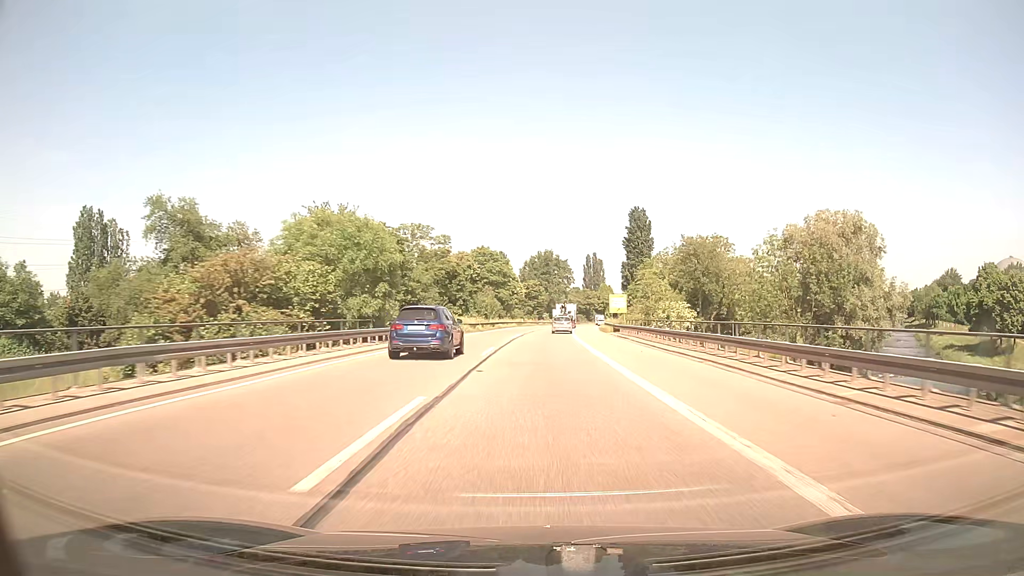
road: trunk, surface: asphalt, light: Day
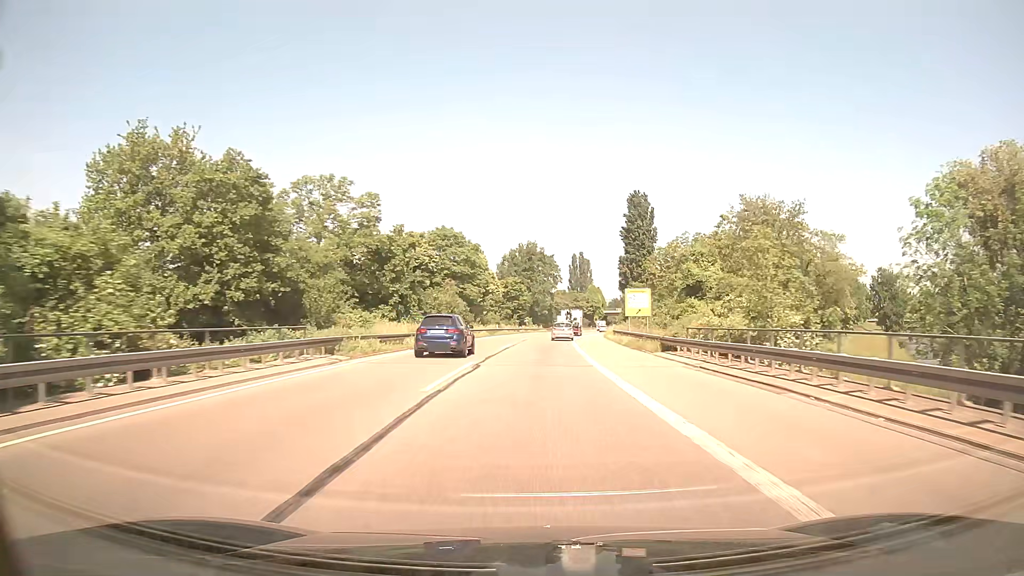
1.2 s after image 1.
(+0.4, +28.1) m; +1°
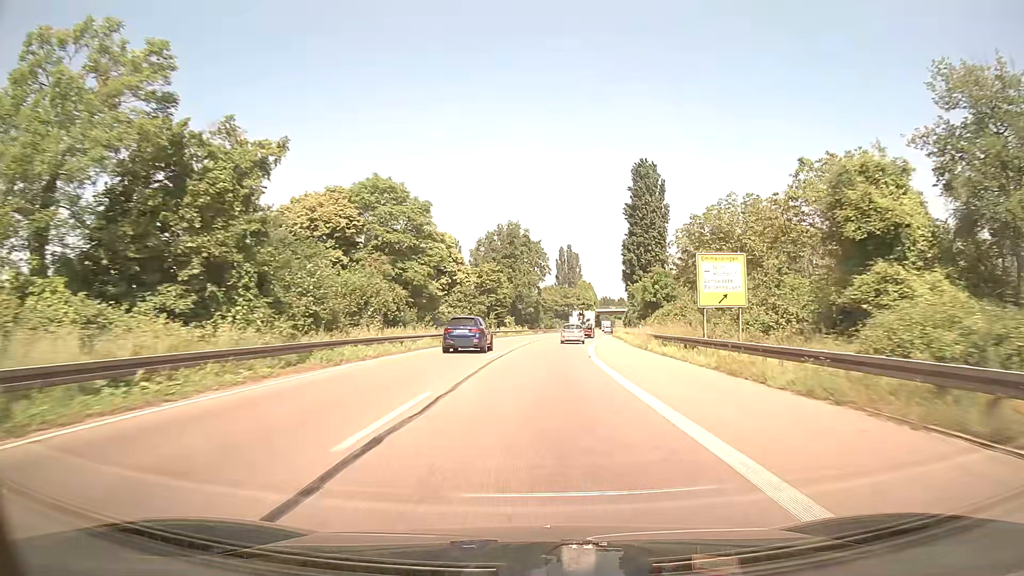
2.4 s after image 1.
(+0.3, +28.4) m; +1°
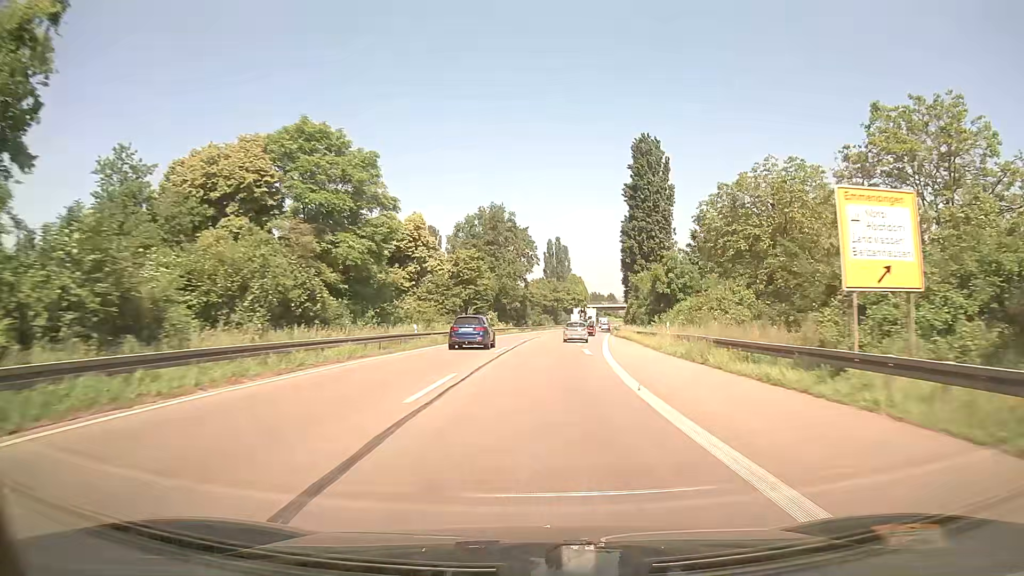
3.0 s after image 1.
(+0.2, +14.3) m; +1°
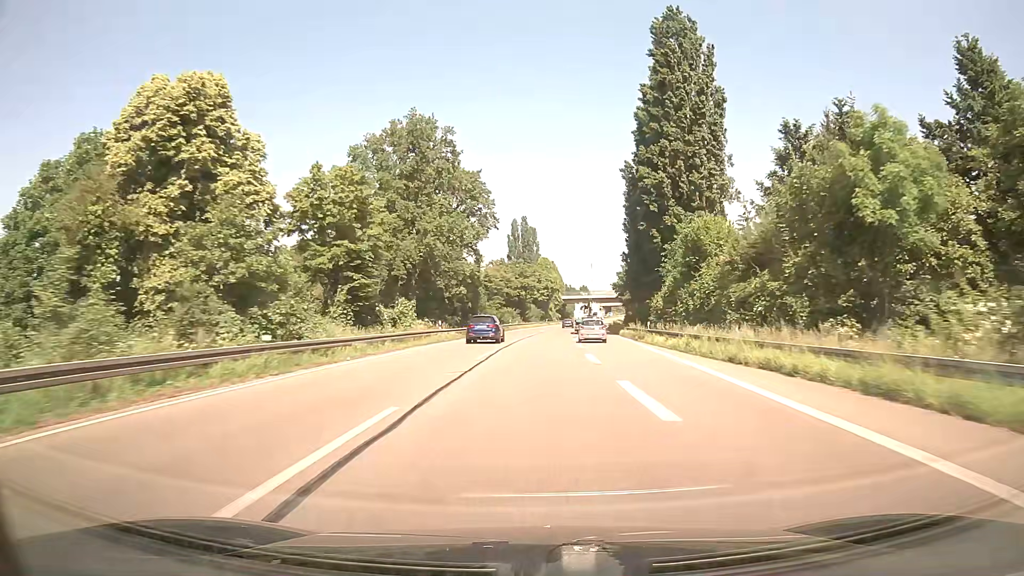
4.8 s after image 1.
(+1.2, +43.4) m; +3°
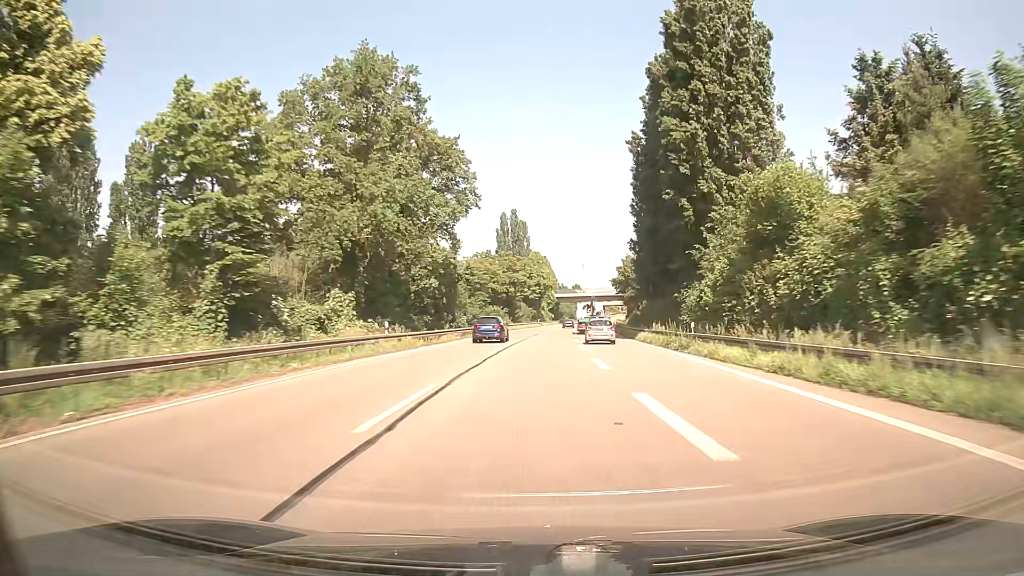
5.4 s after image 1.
(+0.1, +14.6) m; +1°
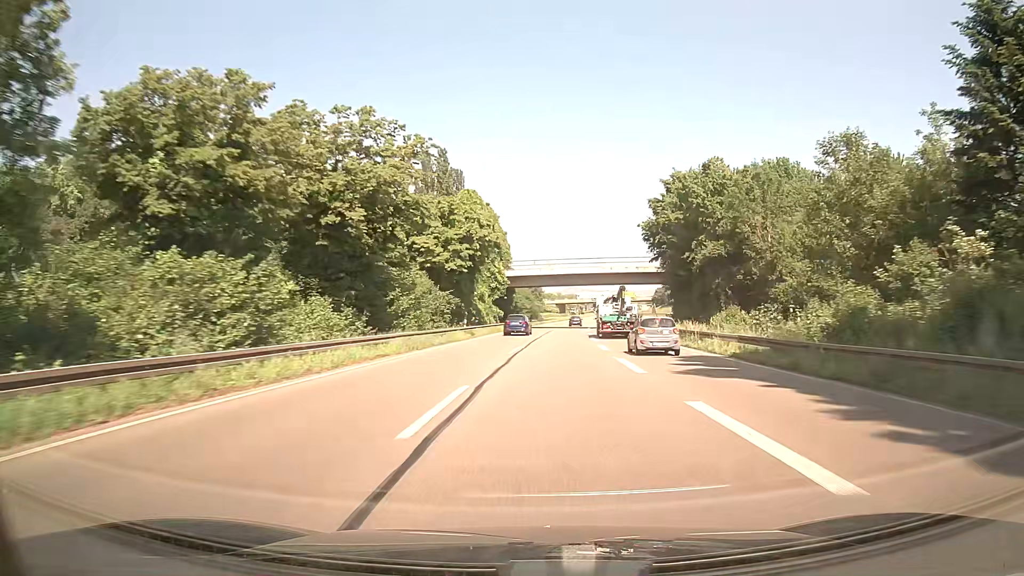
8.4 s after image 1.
(+2.2, +73.9) m; +4°
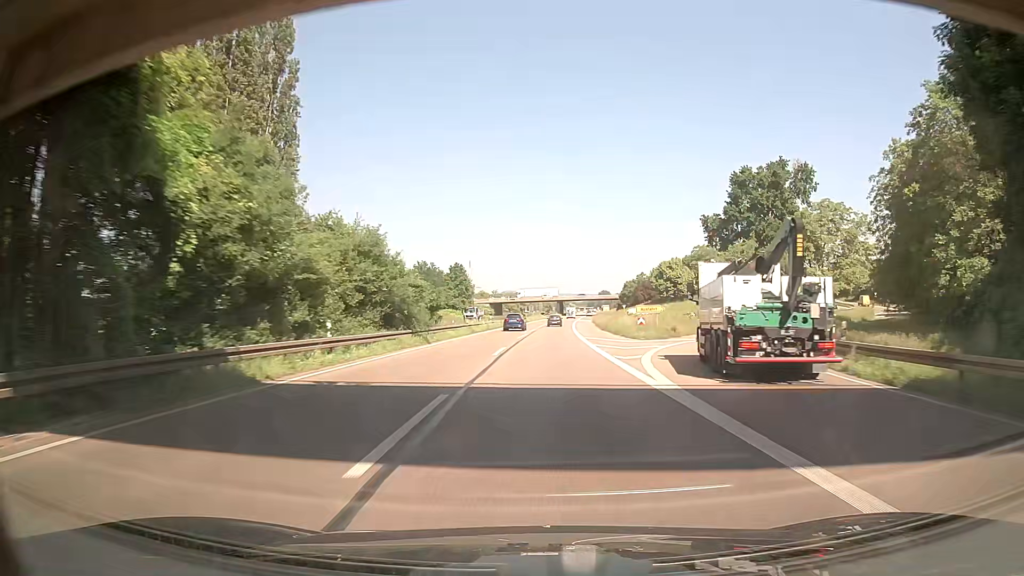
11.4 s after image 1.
(+3.7, +75.0) m; +5°
(0, +10) (0, +20) (0, +30) (+1, +40) (+1, +50) (+1, +60) (+2, +70) (+2, +80) (+2, +90) (+3, +100) m
